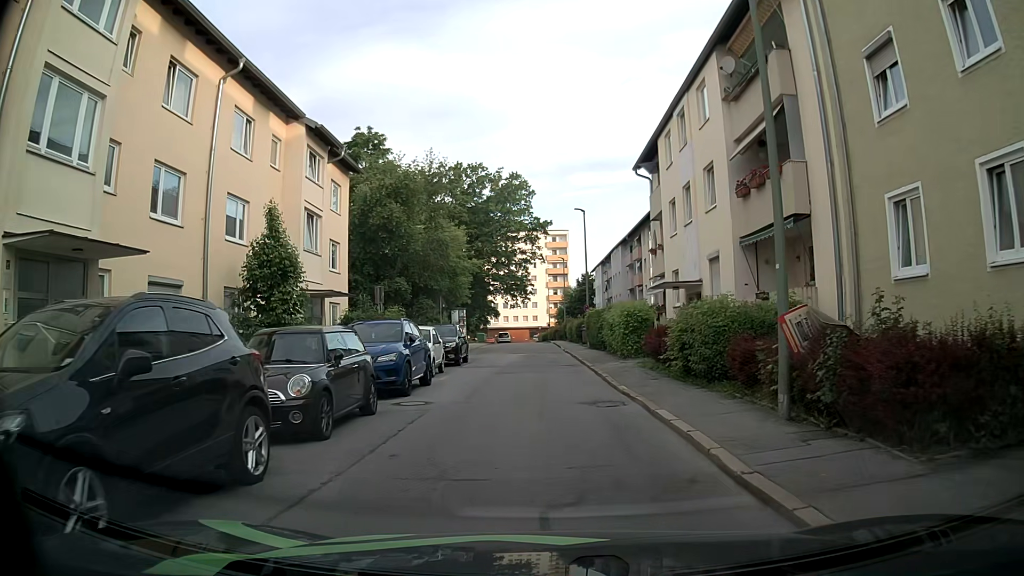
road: residential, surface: asphalt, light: Day
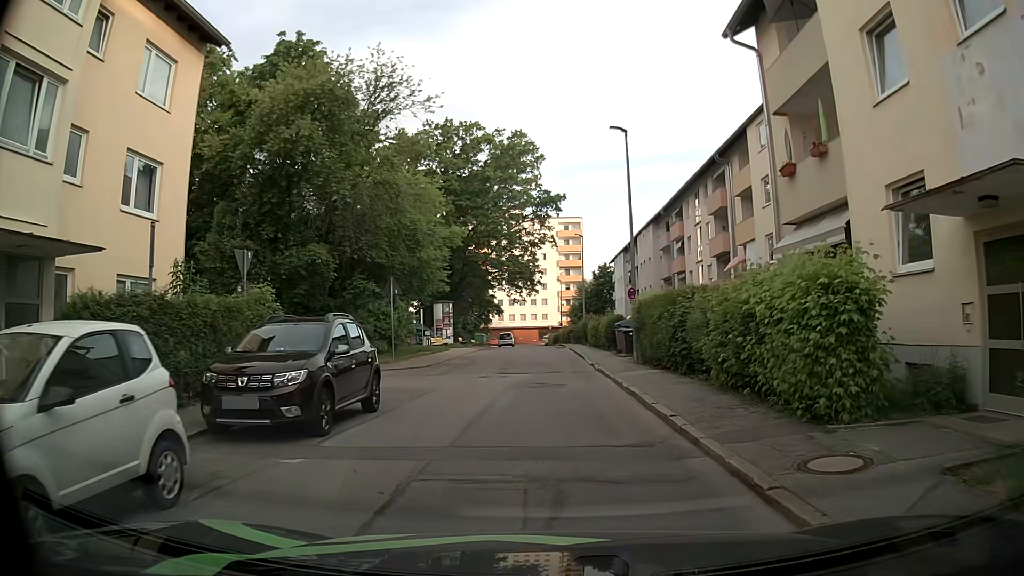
(-0.3, +16.2) m; 0°
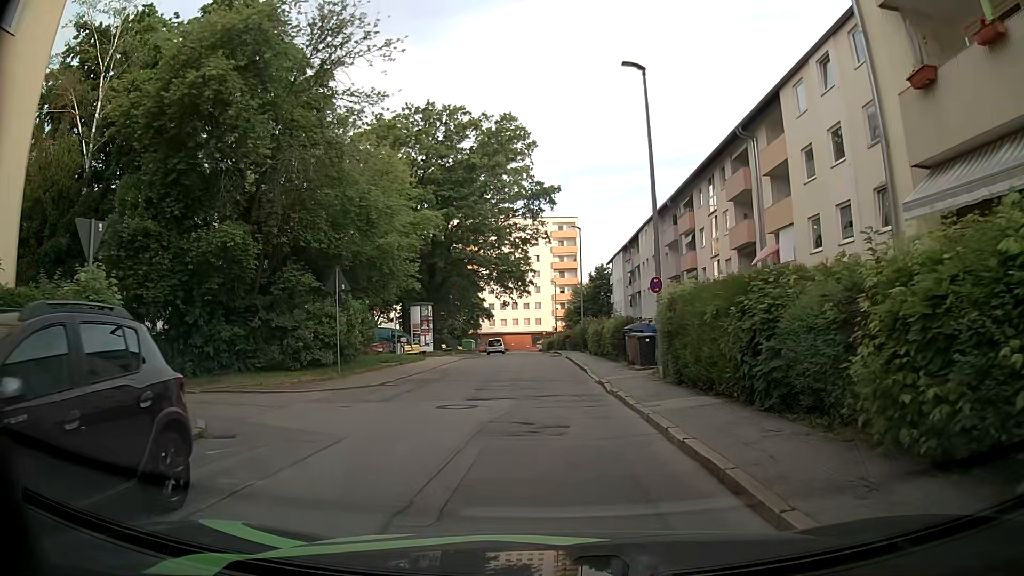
(-0.1, +6.3) m; -1°
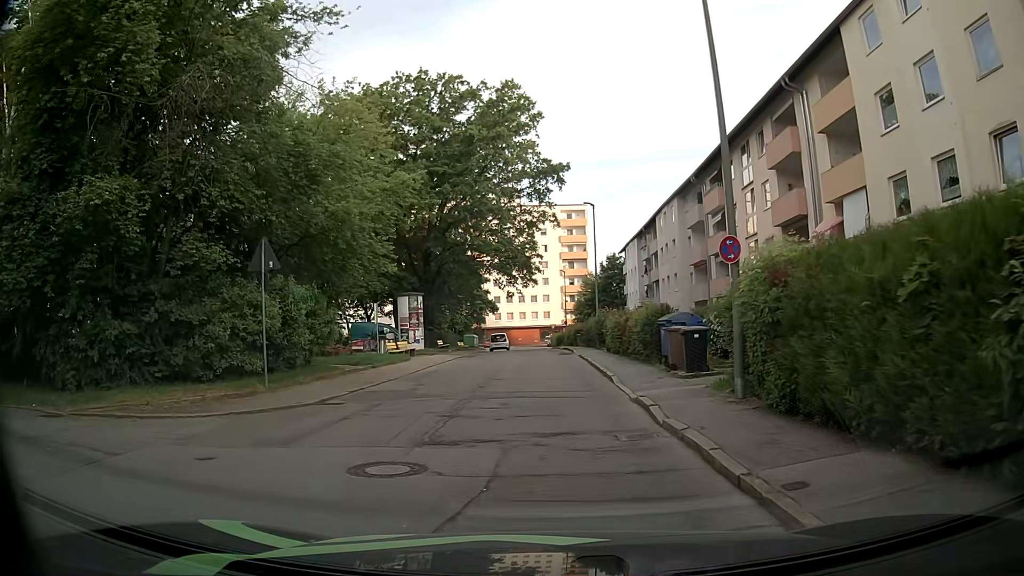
(0.0, +6.1) m; 0°
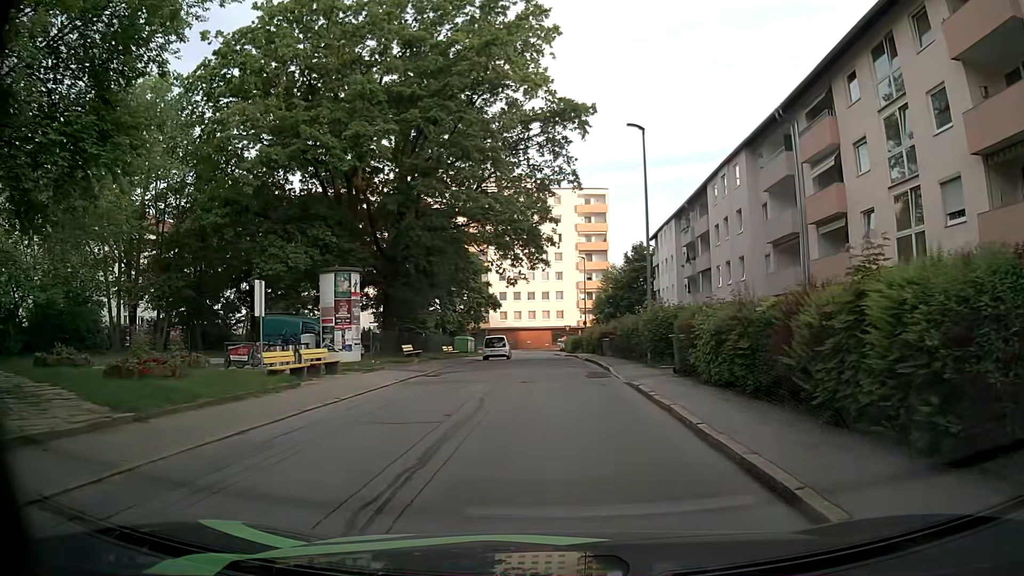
(-0.3, +15.2) m; -3°
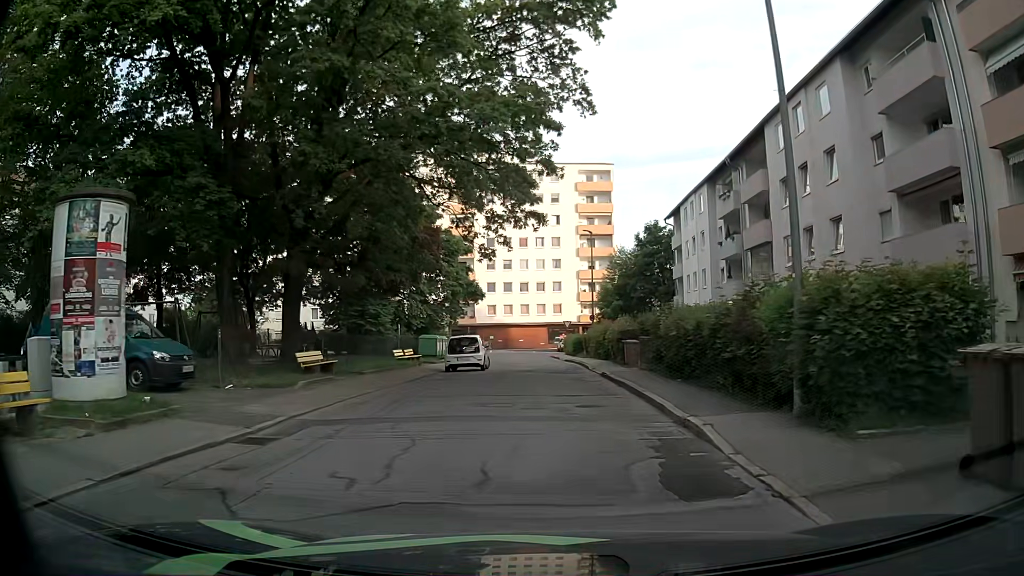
(+0.4, +13.8) m; +1°
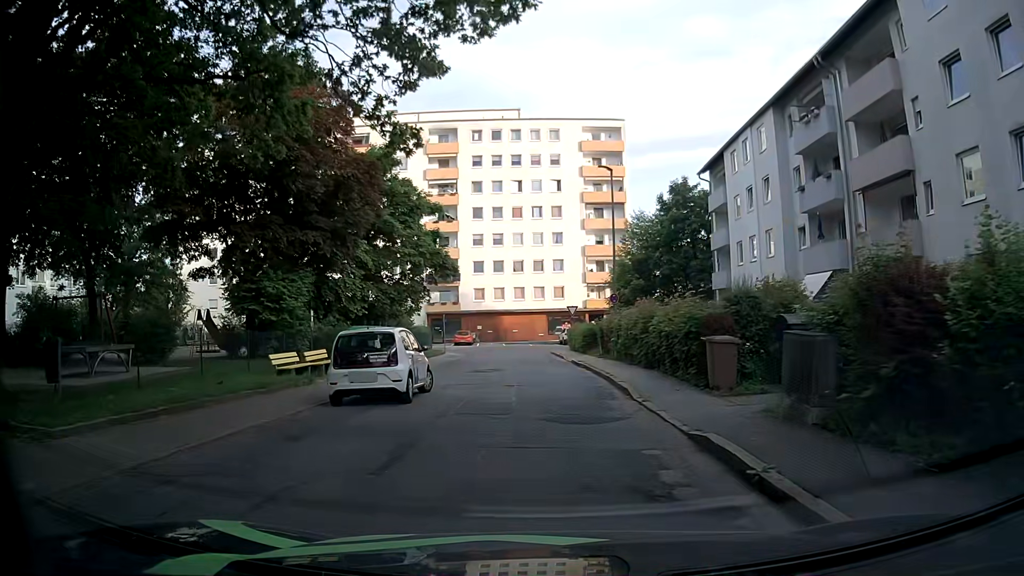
(+0.1, +14.7) m; 0°
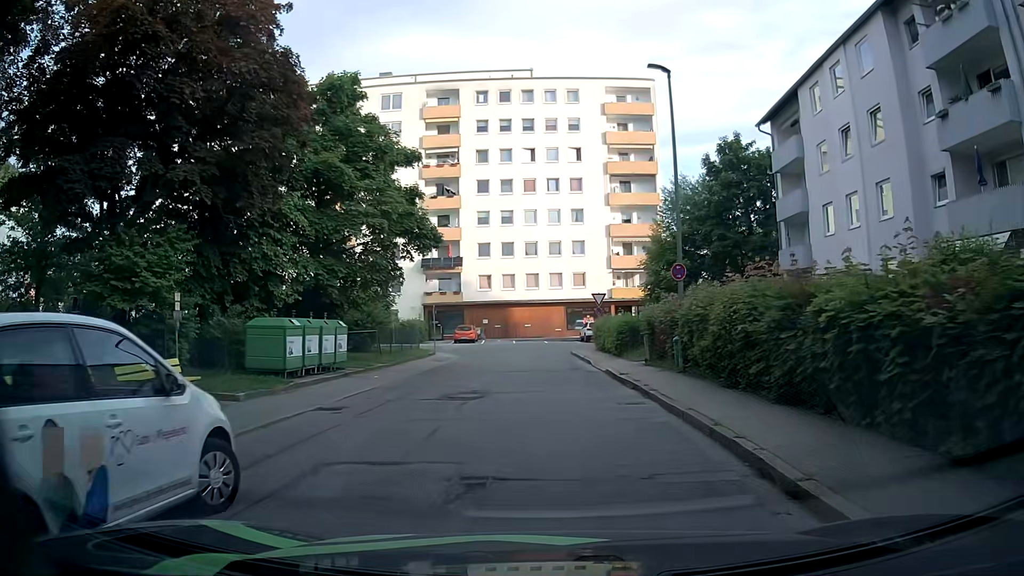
(0.0, +10.7) m; -1°
